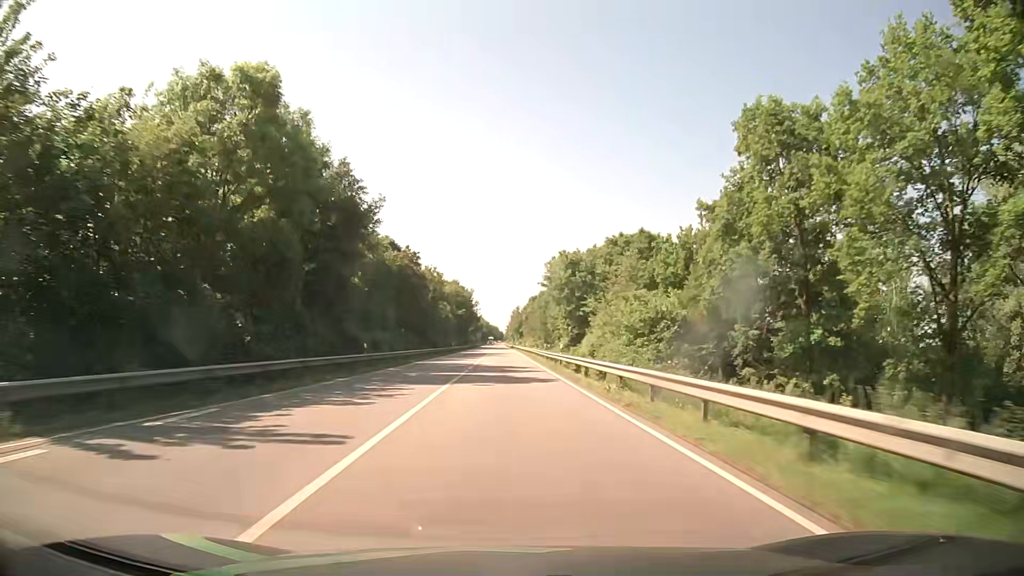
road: primary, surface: asphalt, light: Day
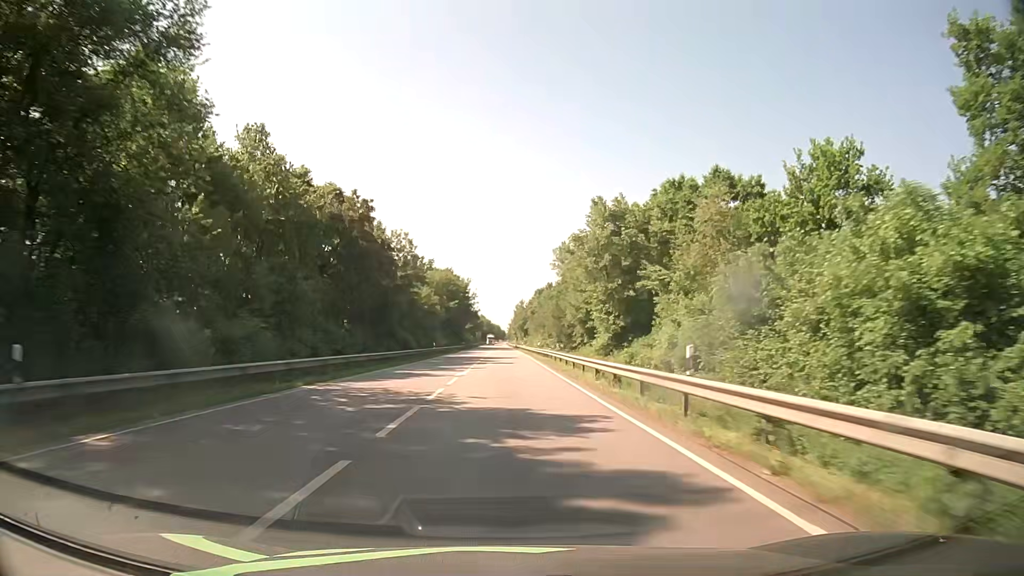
(-0.1, +26.7) m; 0°
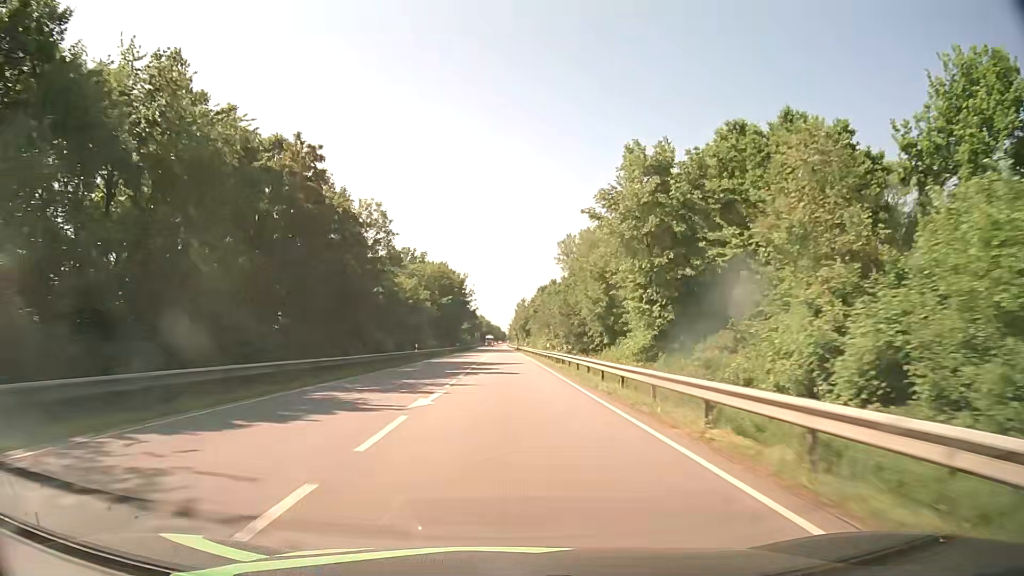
(0.0, +13.5) m; 0°
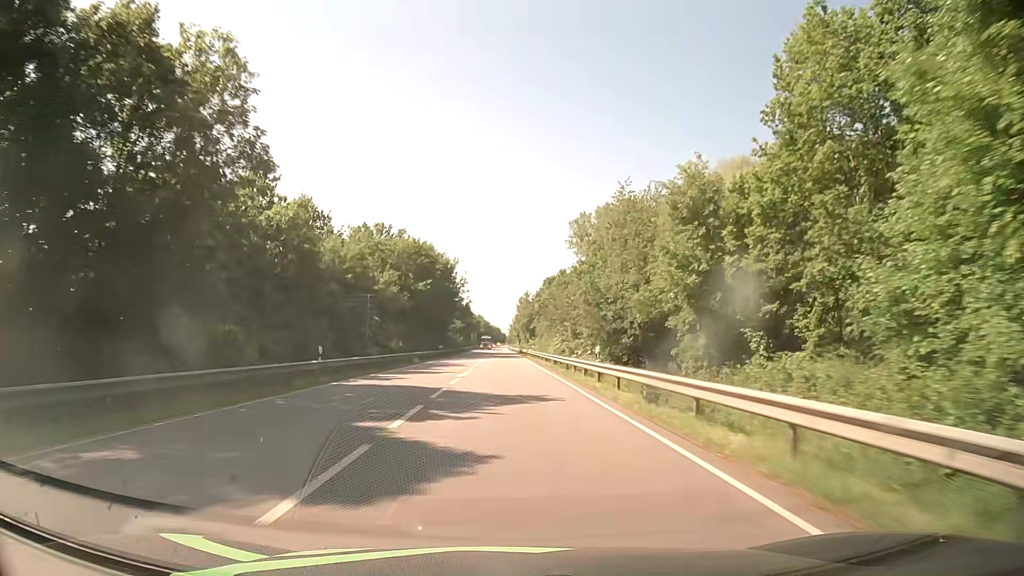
(-0.2, +27.7) m; 0°
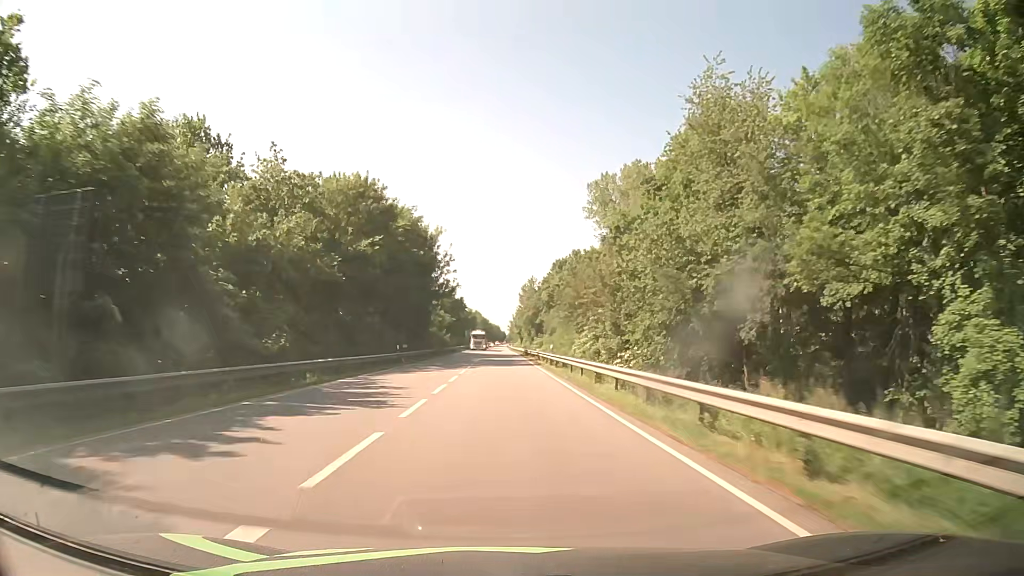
(-0.1, +28.8) m; 0°
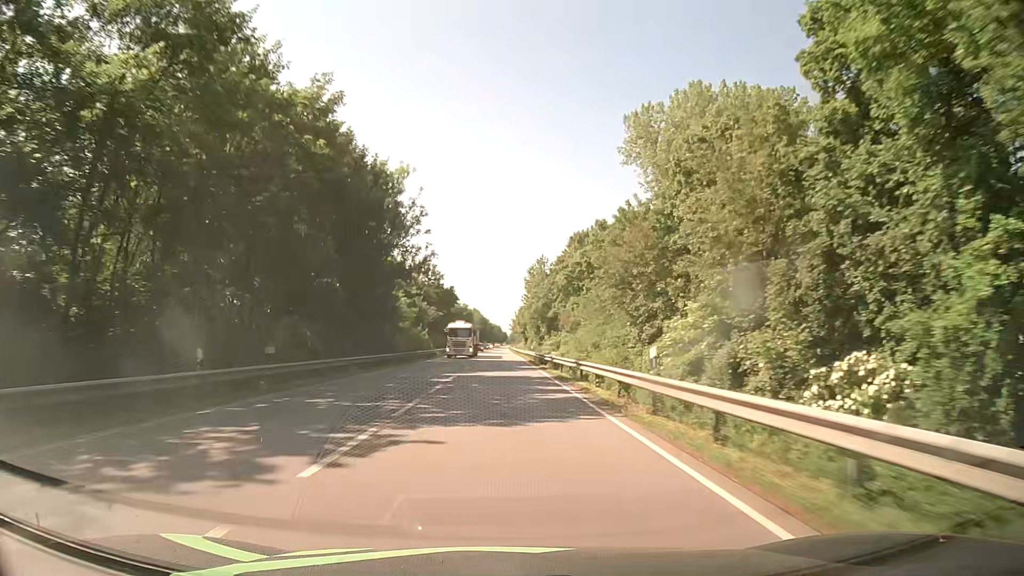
(+0.2, +29.7) m; 0°
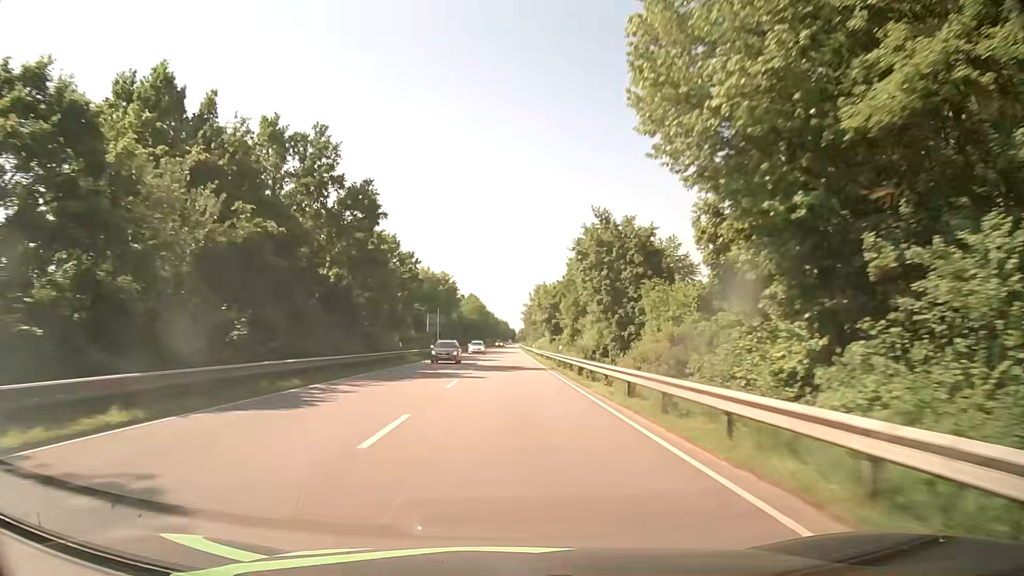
(-0.3, +76.5) m; -1°
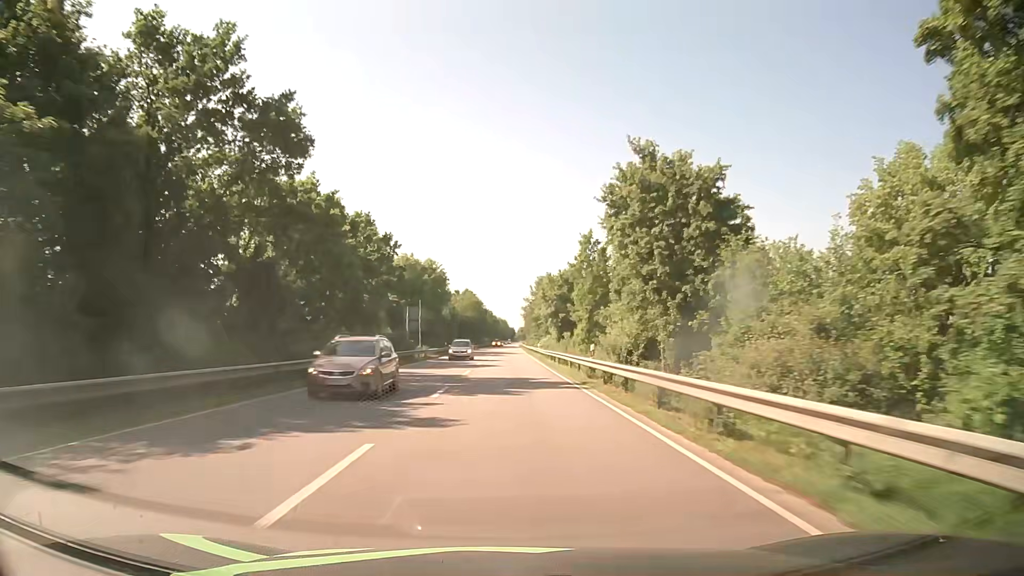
(0.0, +15.5) m; 0°
(0, +10) (0, +20) (0, +30) (0, +40) (0, +50) (0, +60) (+1, +70) (+1, +80) (+1, +90) (+1, +100) m
